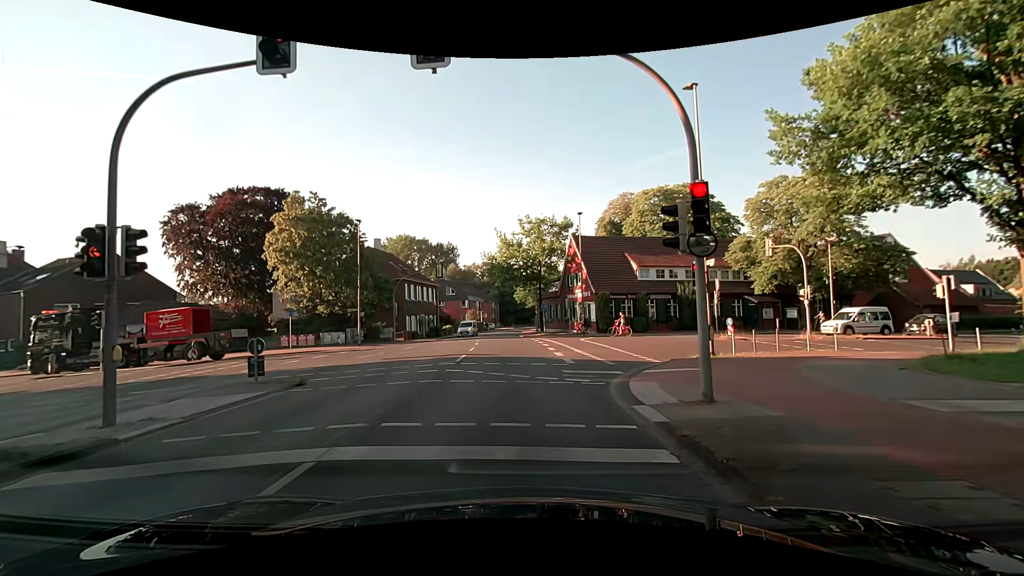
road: secondary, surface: asphalt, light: Day
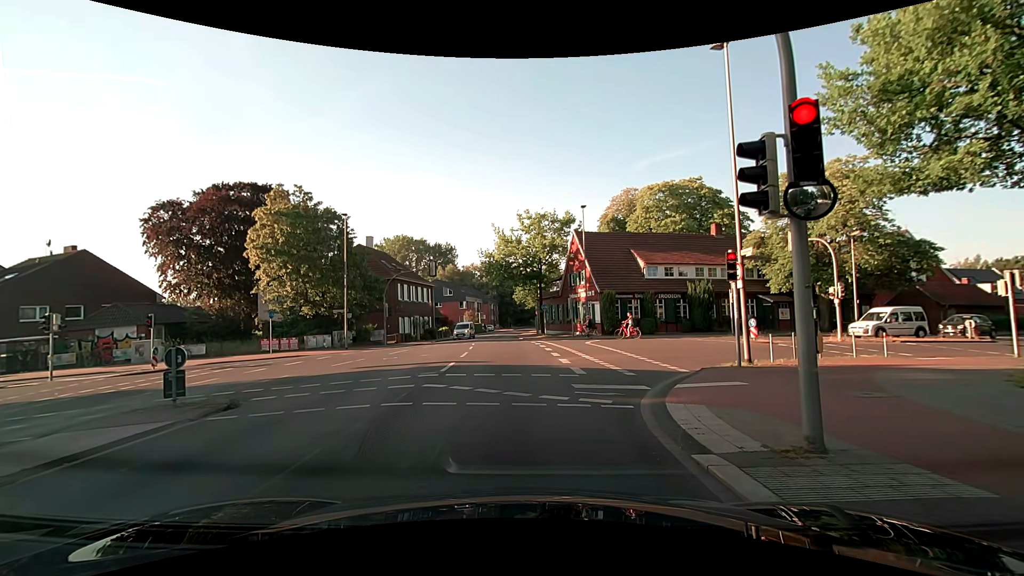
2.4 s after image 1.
(0.0, +2.8) m; 0°
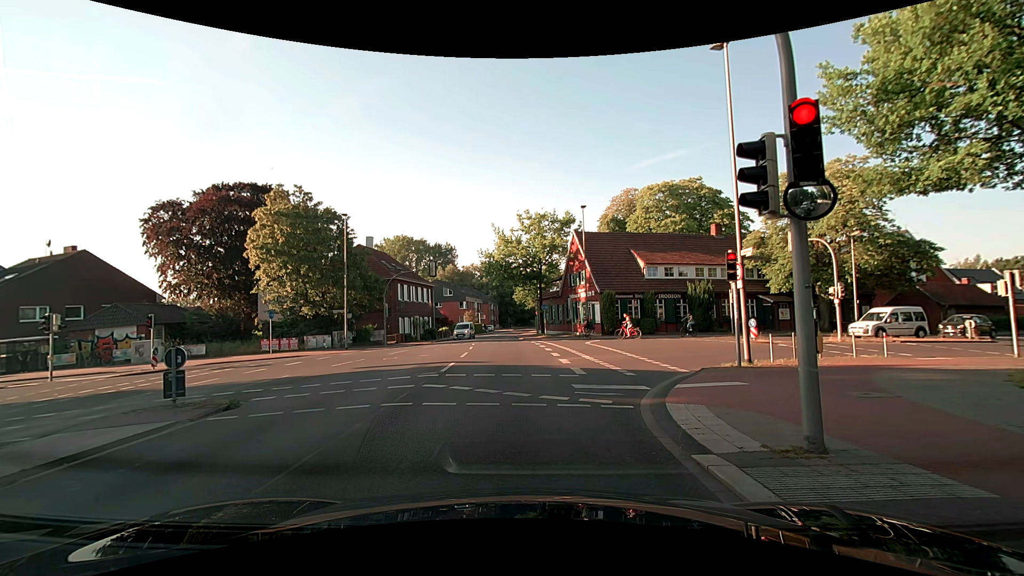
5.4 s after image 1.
(0.0, +0.1) m; 0°
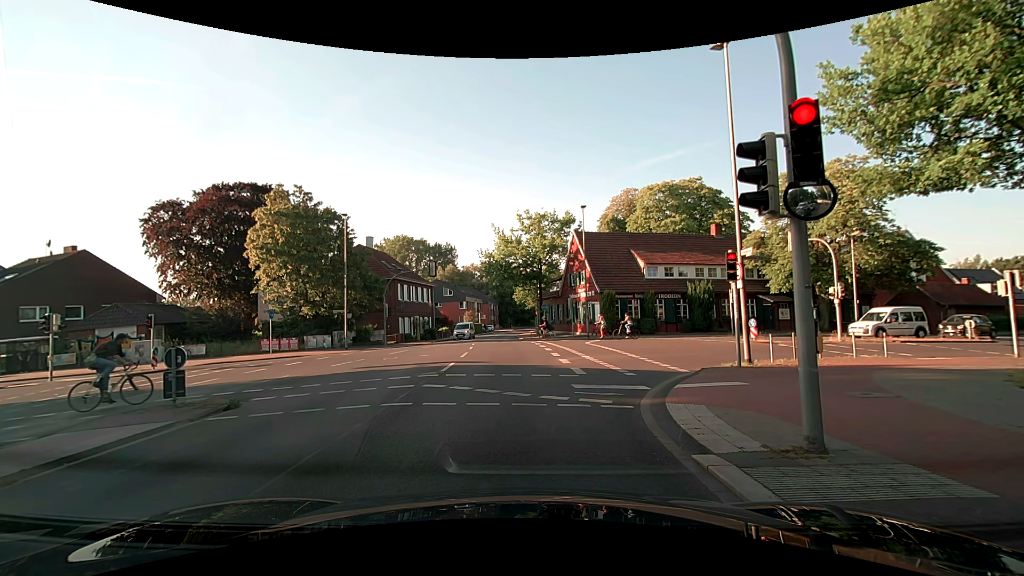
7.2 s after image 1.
(0.0, 0.0) m; 0°
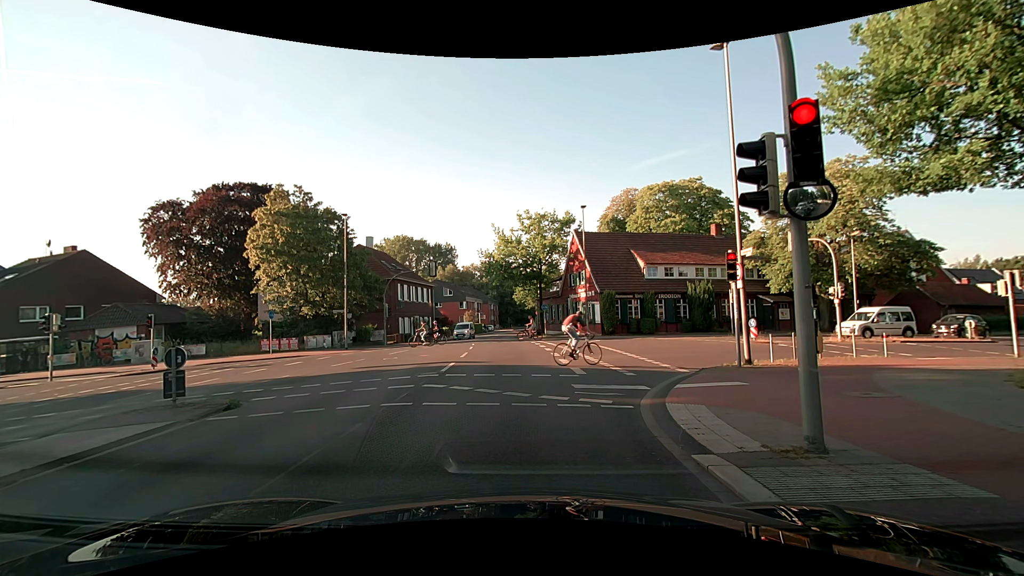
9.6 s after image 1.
(0.0, 0.0) m; 0°
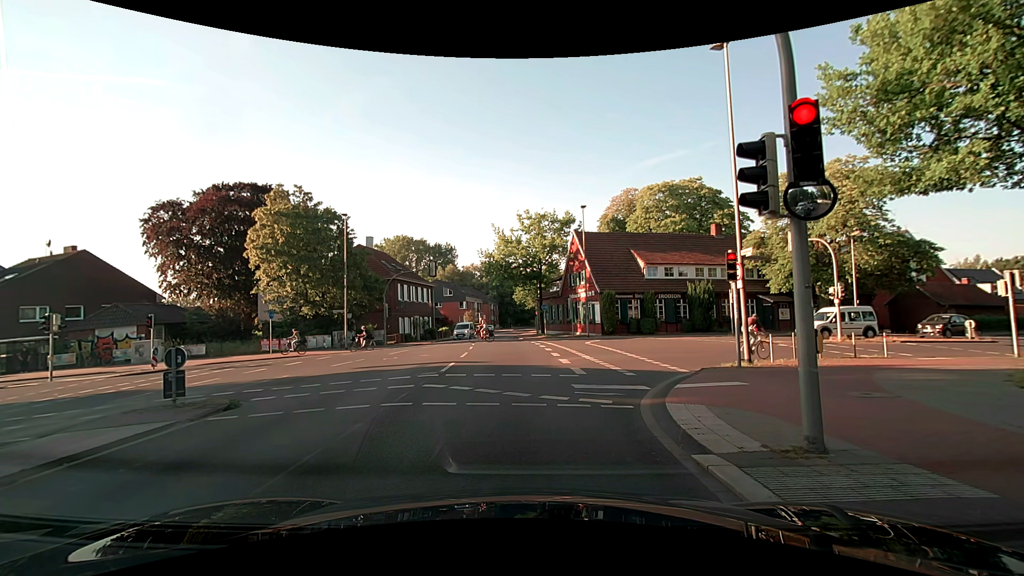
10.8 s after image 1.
(0.0, 0.0) m; 0°
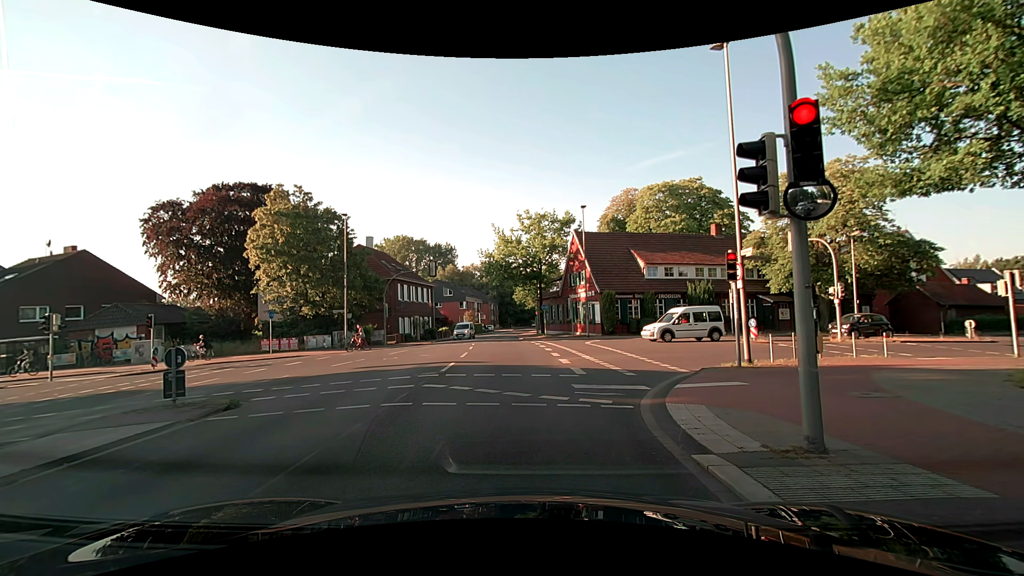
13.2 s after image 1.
(0.0, 0.0) m; 0°
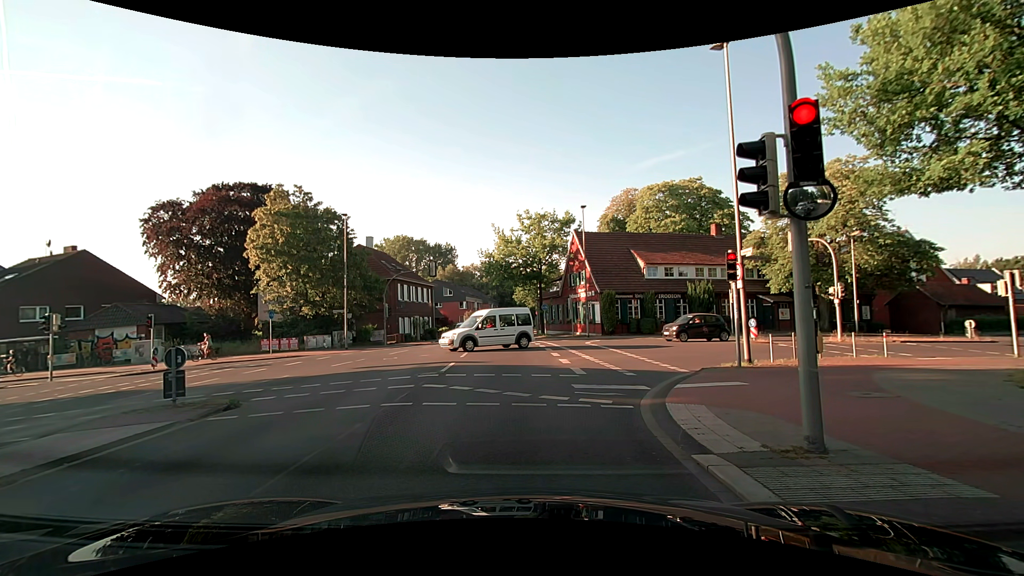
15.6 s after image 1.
(0.0, 0.0) m; 0°
(0, +10) (0, +20) (-1, +30) (-2, +40) (-3, +50) (-3, +60) (-3, +70) (-2, +80) (-1, +90) (0, +100) m
